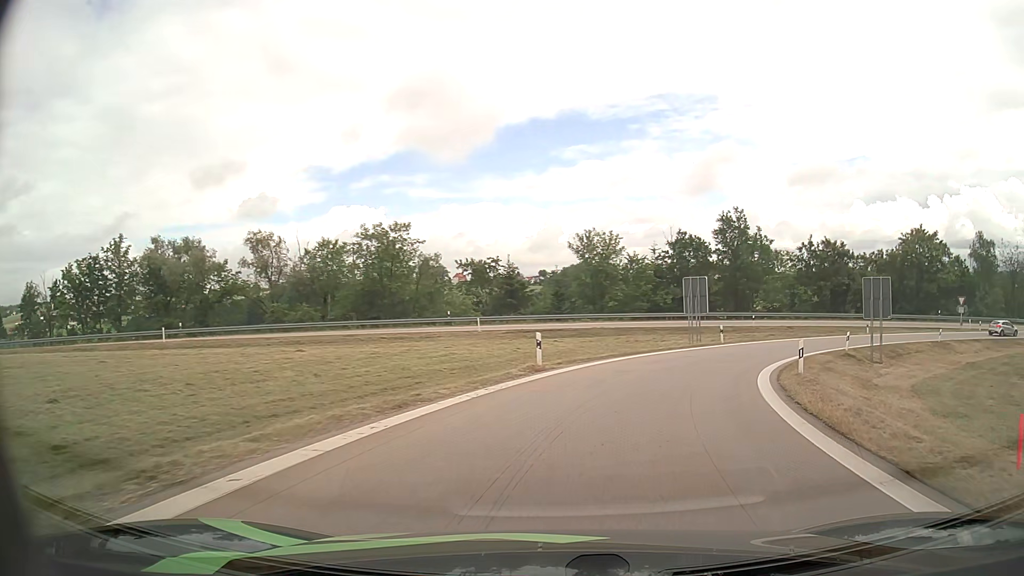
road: motorway_link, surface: asphalt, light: Day
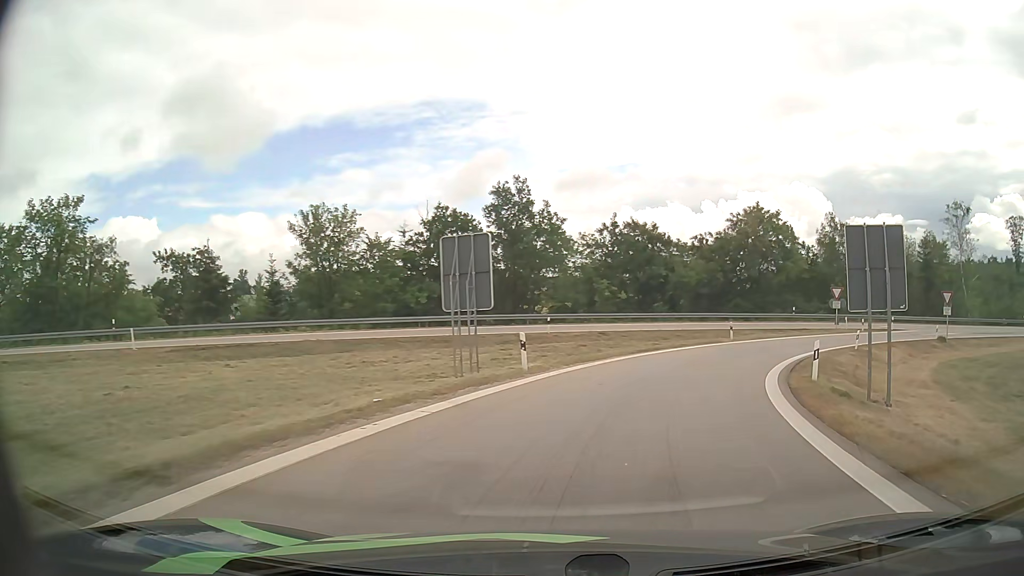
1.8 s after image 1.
(+3.4, +19.3) m; +20°
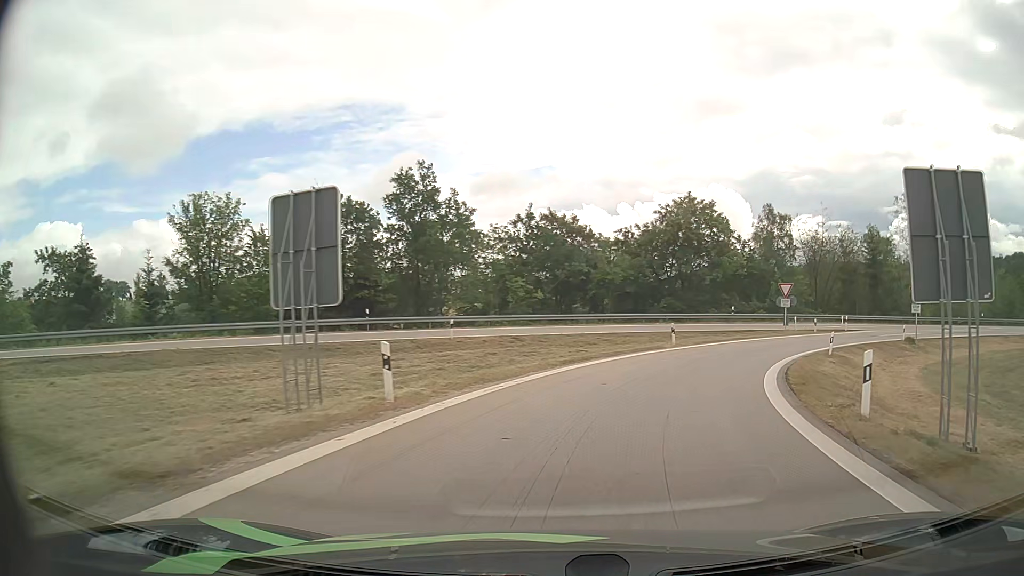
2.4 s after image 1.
(+0.4, +6.6) m; +7°
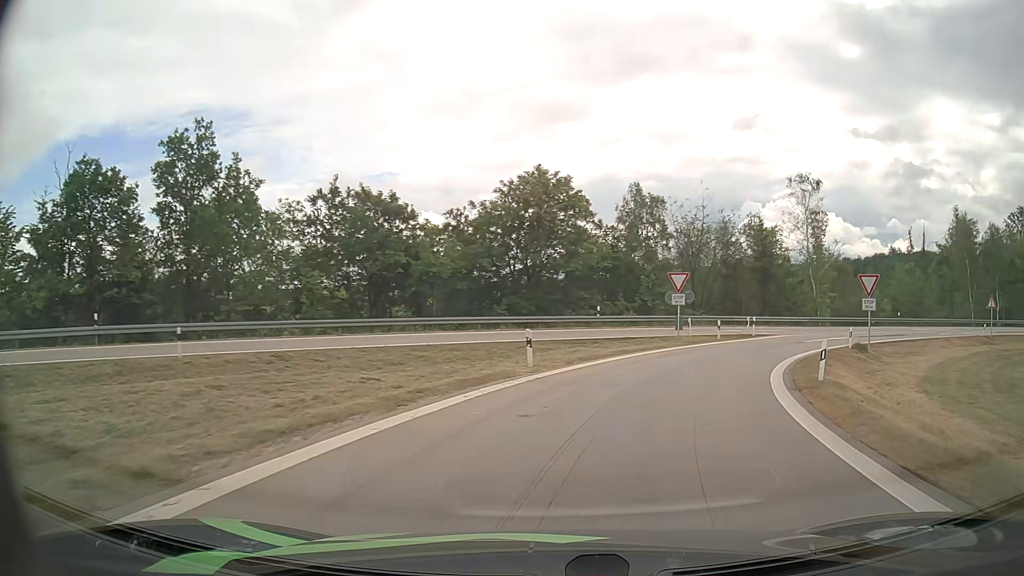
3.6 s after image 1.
(+1.5, +13.0) m; +14°
